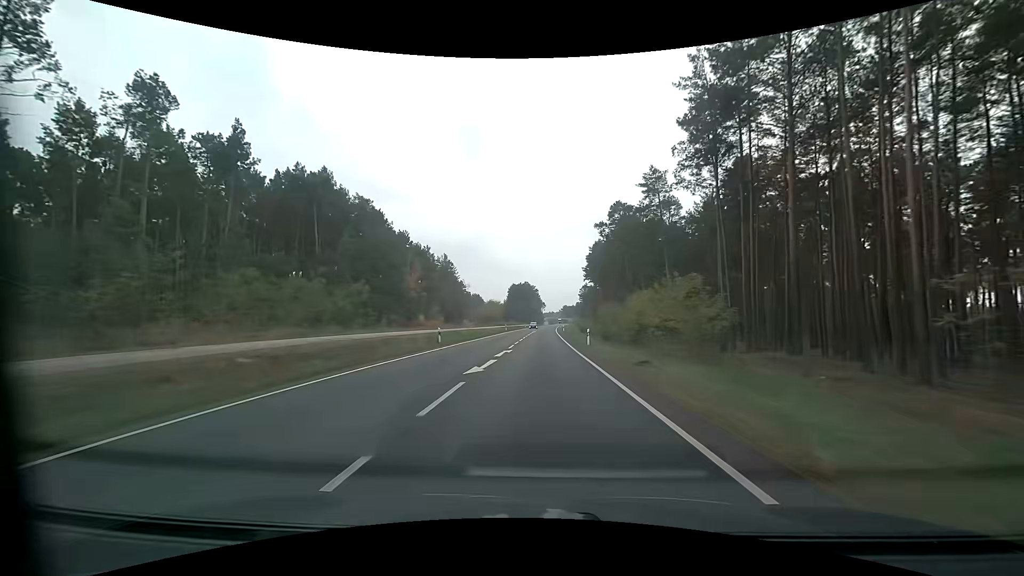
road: primary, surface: asphalt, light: Day
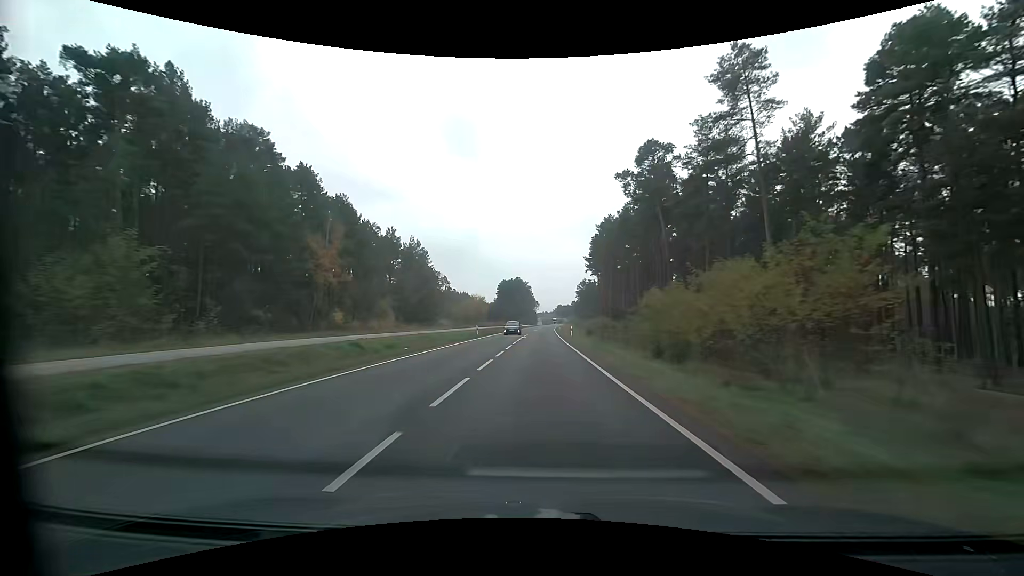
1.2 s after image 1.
(+0.2, +31.1) m; 0°
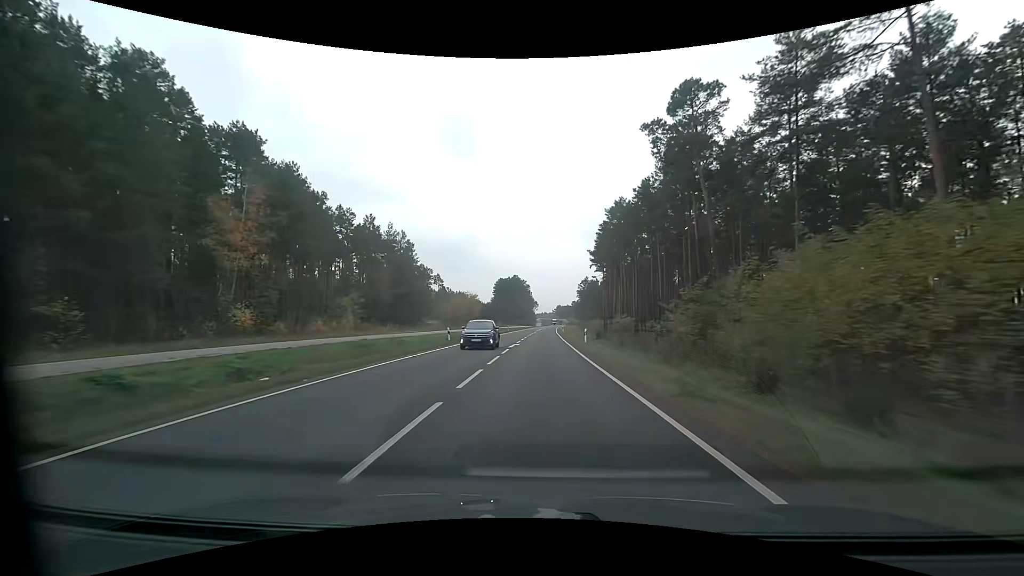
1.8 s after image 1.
(+0.1, +15.5) m; 0°
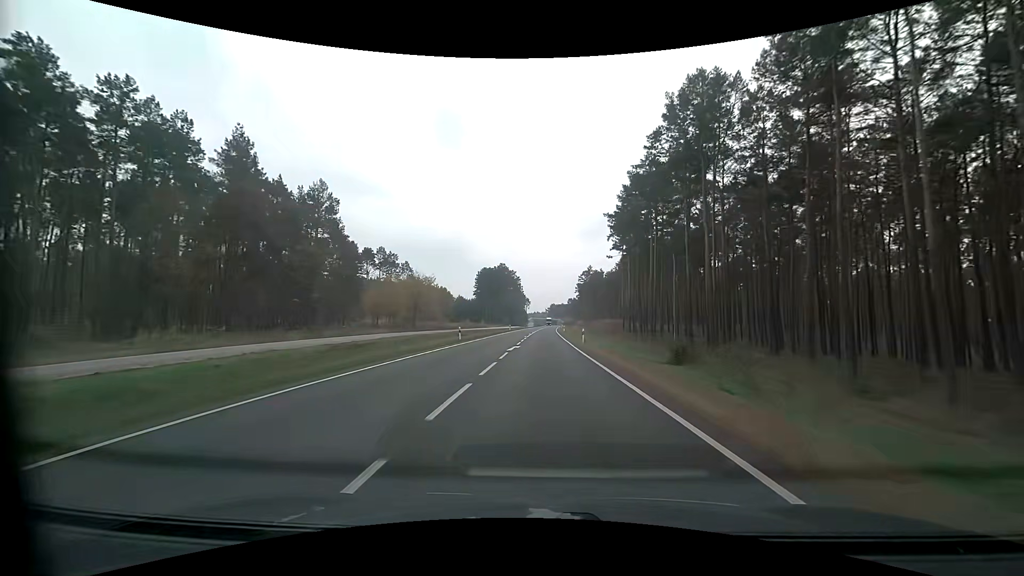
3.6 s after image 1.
(+0.5, +46.4) m; +1°
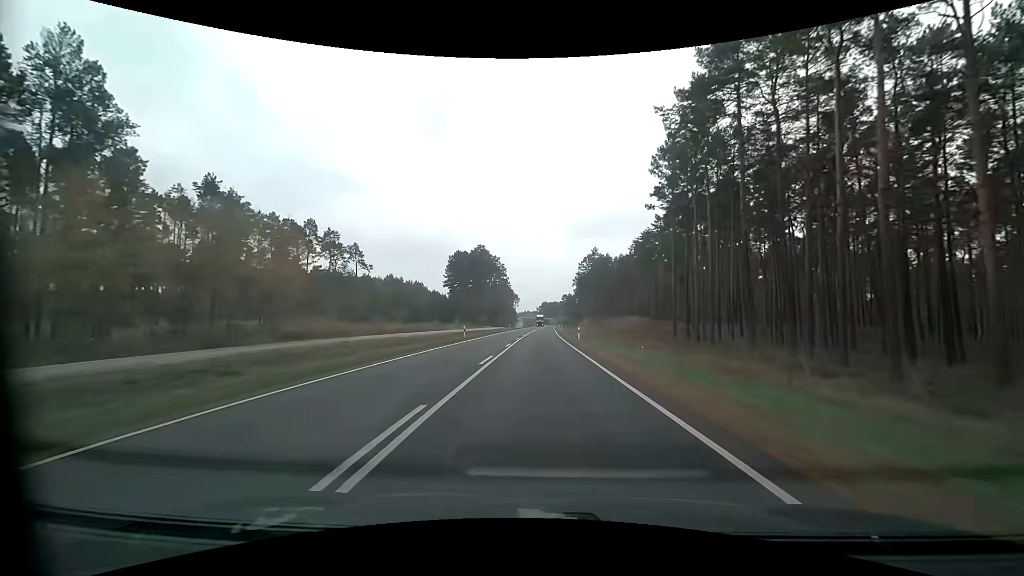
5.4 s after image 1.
(+0.4, +46.0) m; +1°
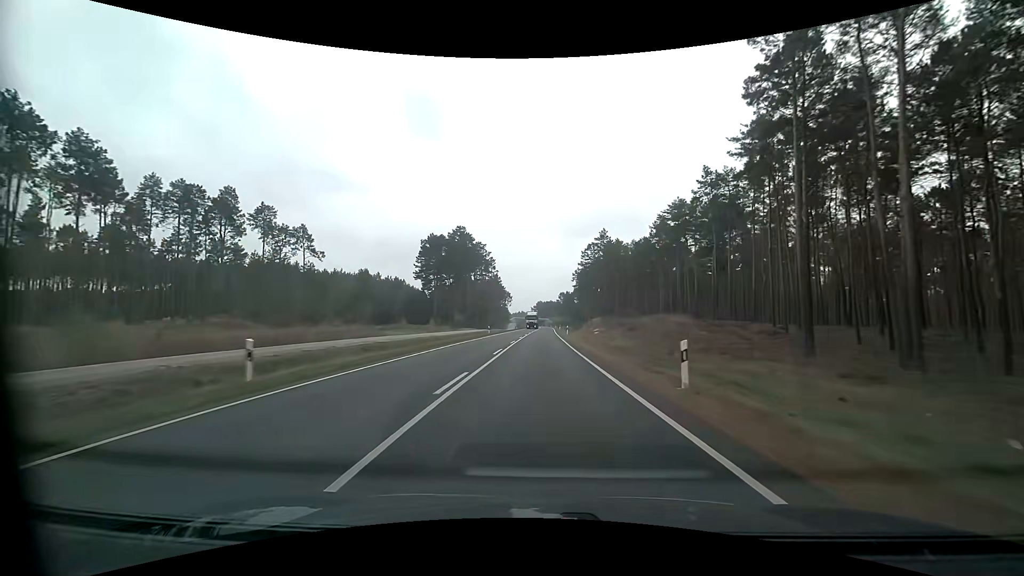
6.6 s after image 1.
(+0.1, +30.5) m; +1°
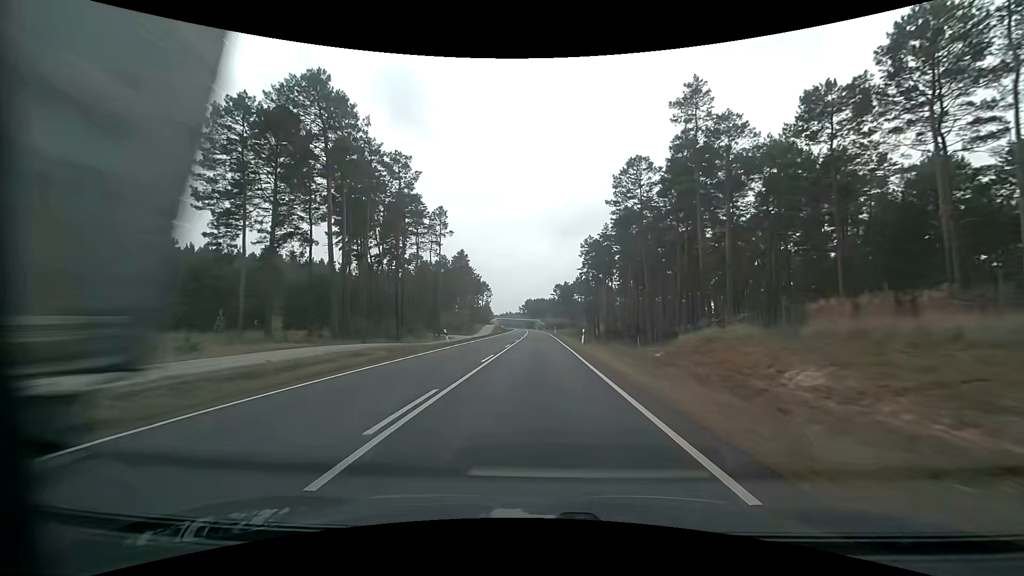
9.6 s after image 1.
(+0.7, +75.2) m; +1°
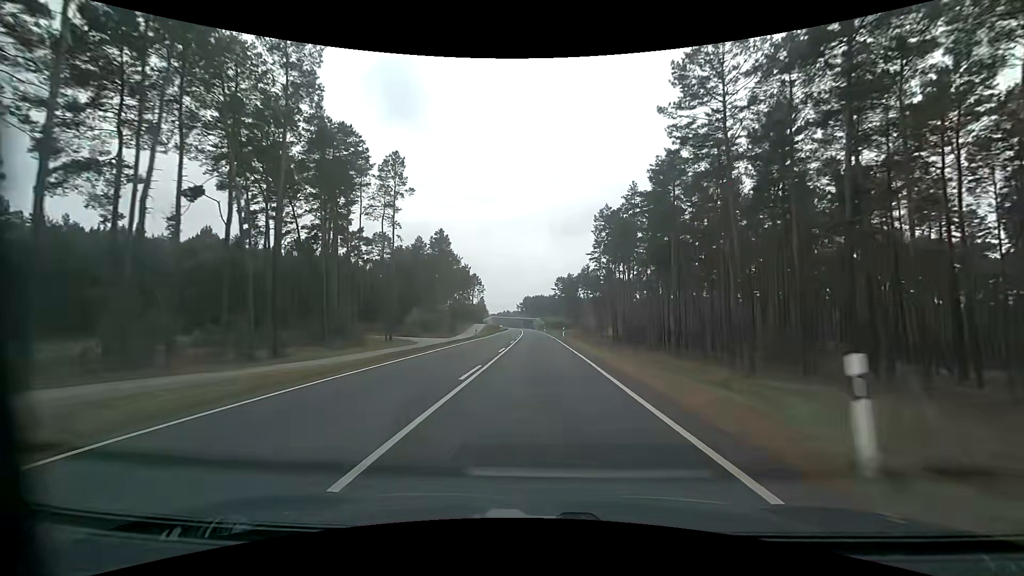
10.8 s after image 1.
(0.0, +30.1) m; 0°
(0, +10) (0, +20) (0, +30) (0, +40) (0, +50) (0, +60) (0, +70) (-1, +80) (-1, +90) (-1, +100) m
